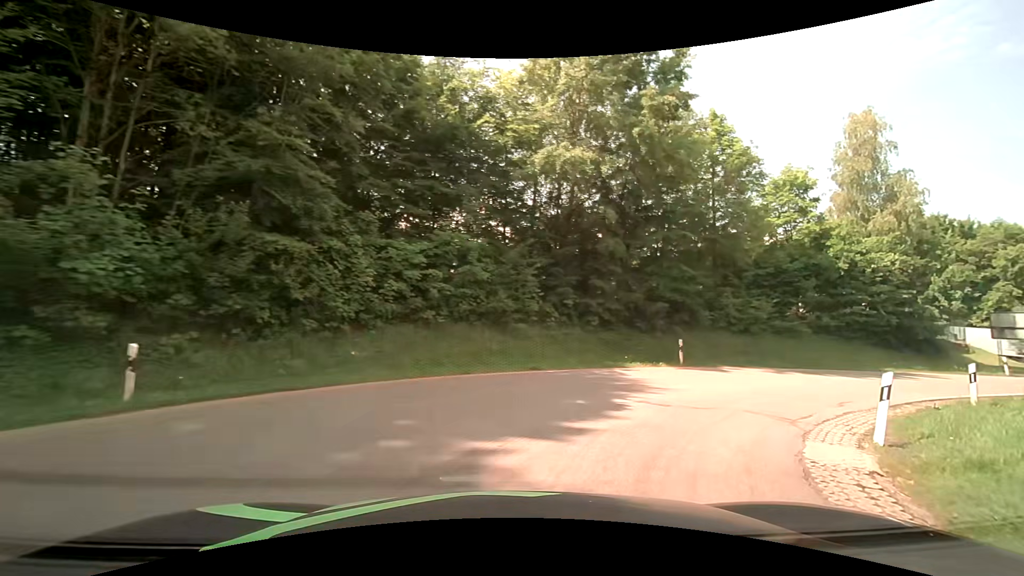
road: tertiary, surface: asphalt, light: Day
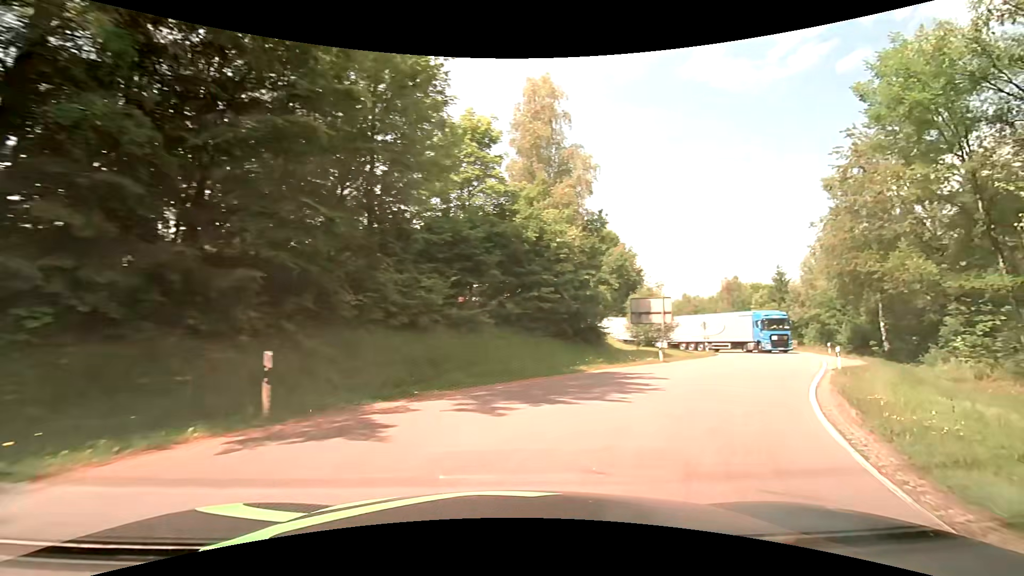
(+3.8, +11.8) m; +37°
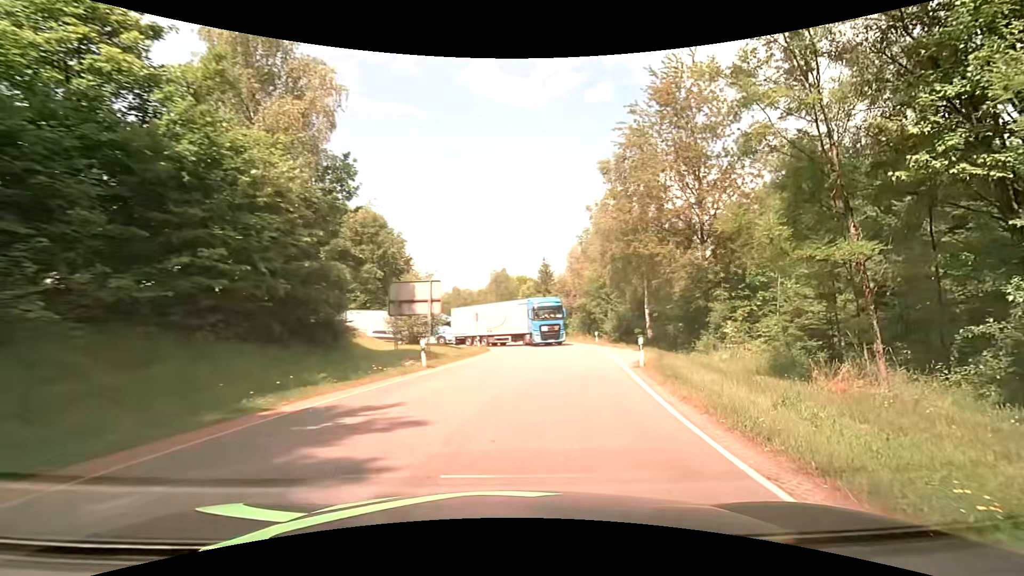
(+2.0, +8.5) m; +25°
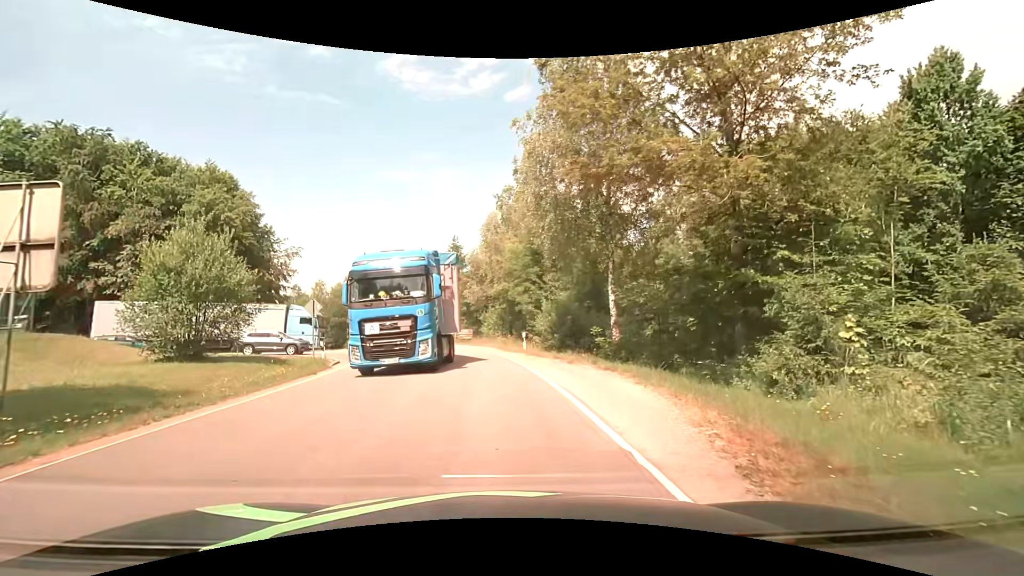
(+2.2, +16.2) m; +11°
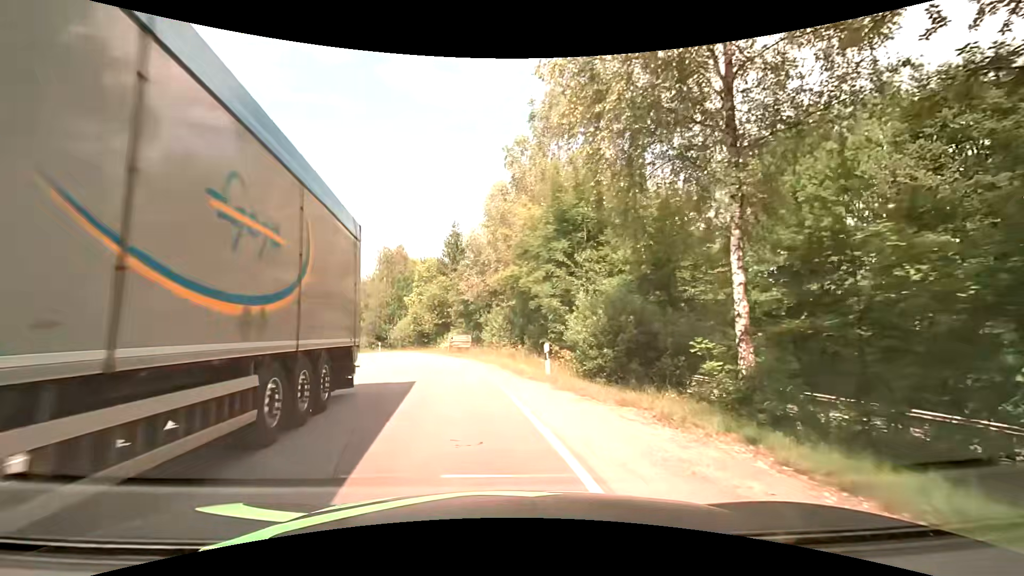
(-0.1, +11.4) m; -2°
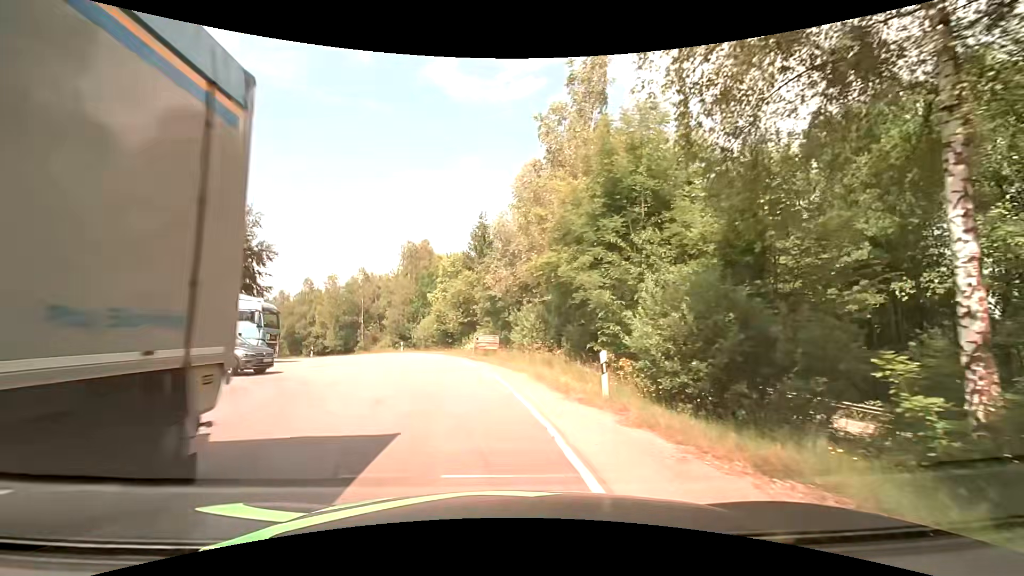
(-0.2, +4.3) m; -4°
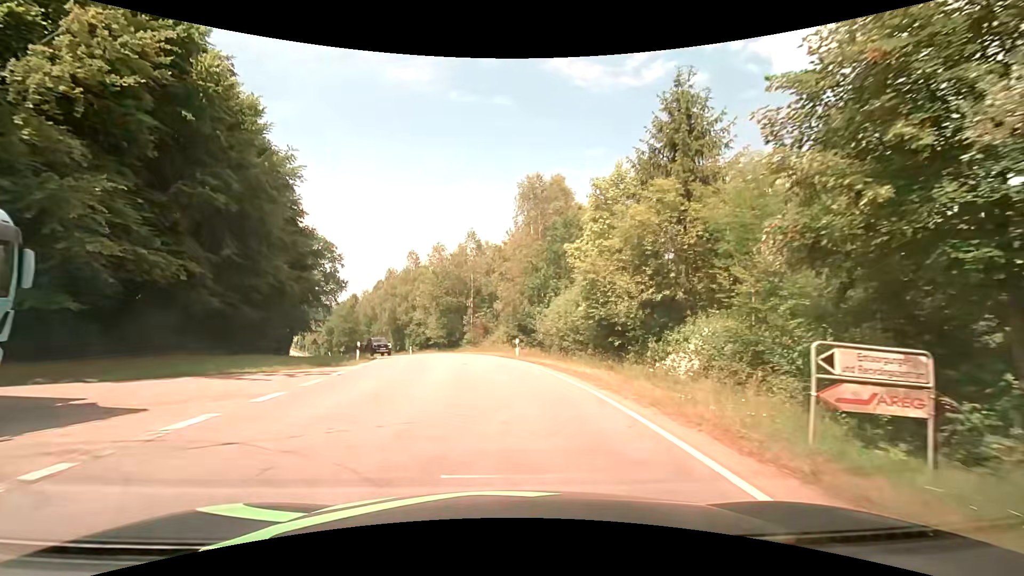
(-3.5, +24.8) m; -14°
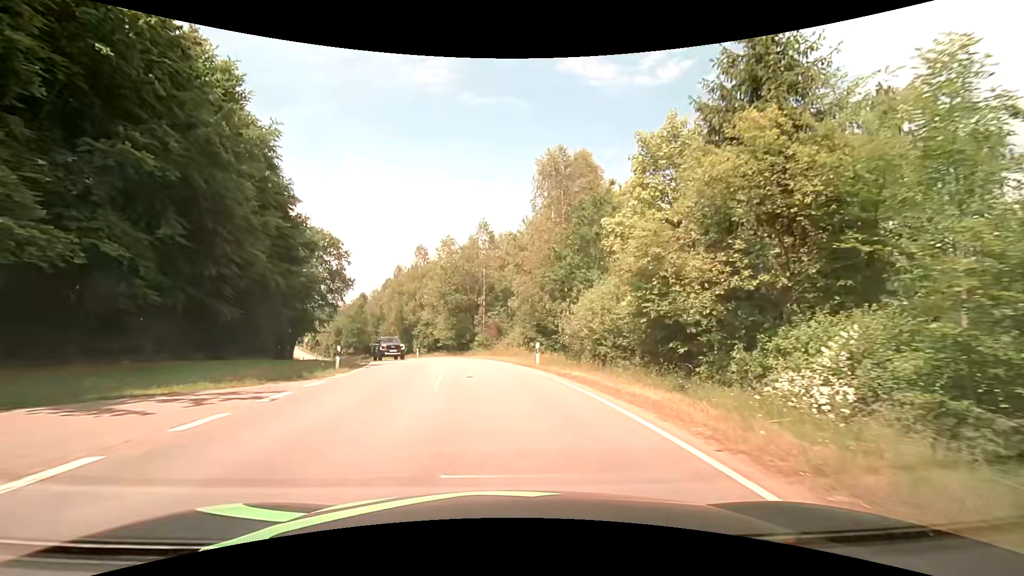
(-0.1, +5.7) m; -1°
(0, +10) (-1, +20) (-2, +30) (-5, +40) (-8, +49) (-12, +58) (-17, +67) (-21, +76) (-26, +85) (-30, +94) m
